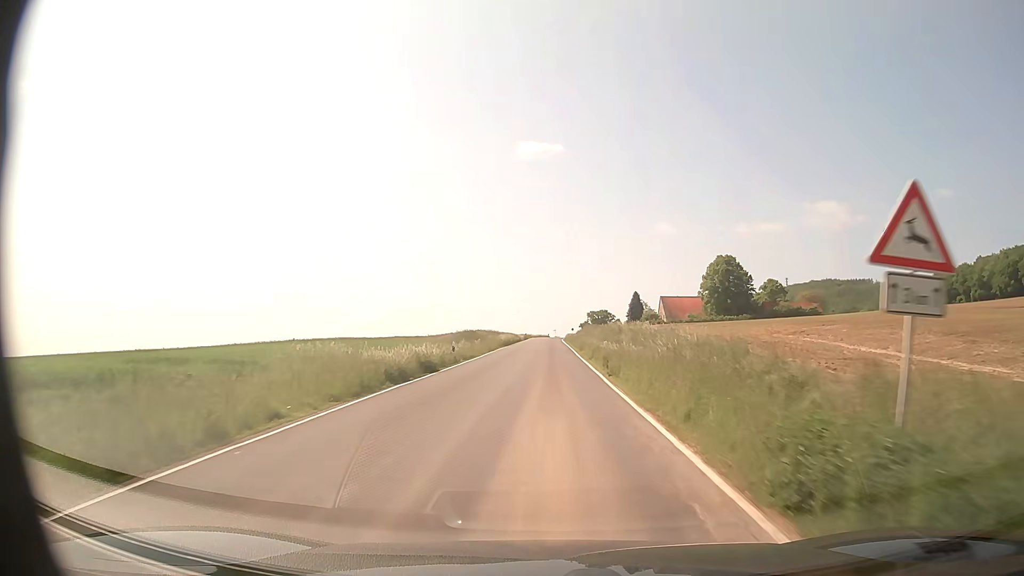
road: secondary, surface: asphalt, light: Day
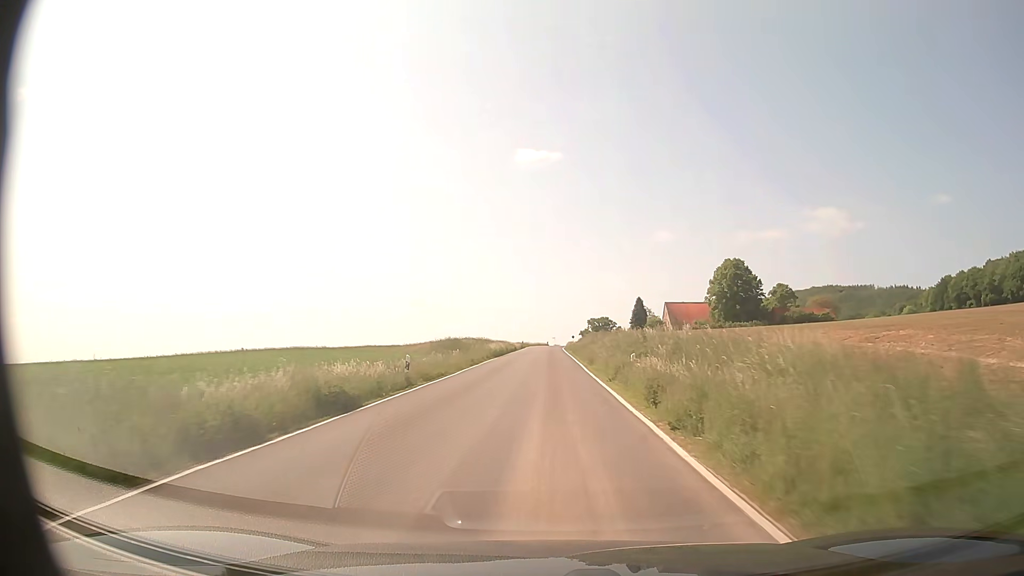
(0.0, +10.8) m; 0°
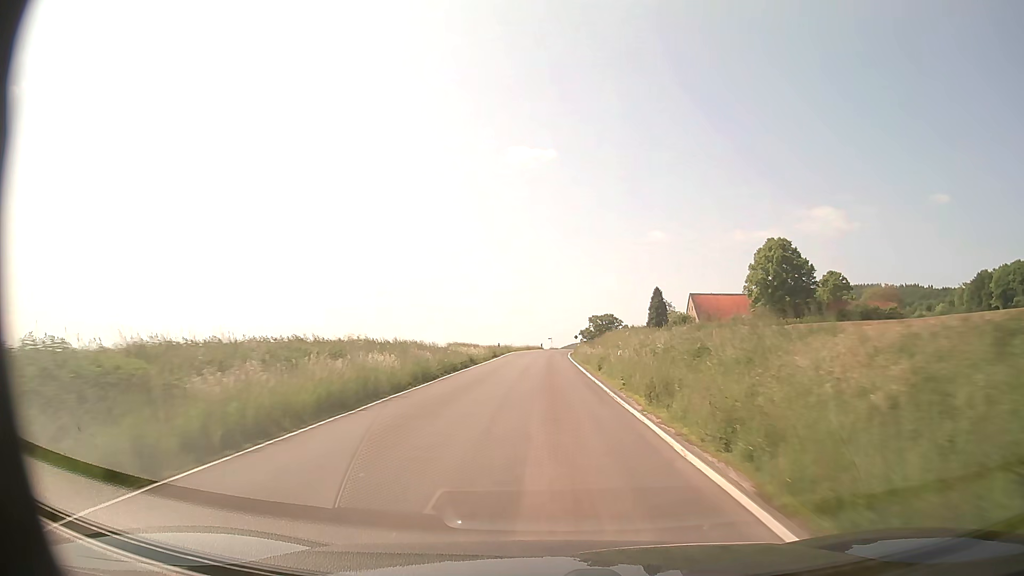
(+0.3, +44.6) m; +1°
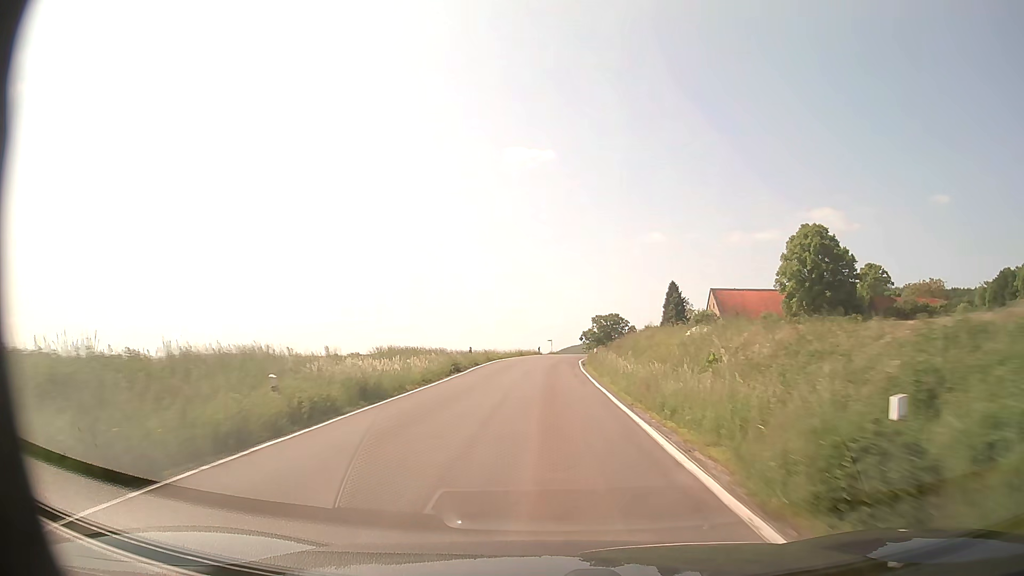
(0.0, +22.8) m; 0°
(0, +10) (0, +20) (0, +30) (0, +40) (+1, +50) (+2, +60) (+3, +70) (+5, +80) (+7, +90) (+9, +99) m
